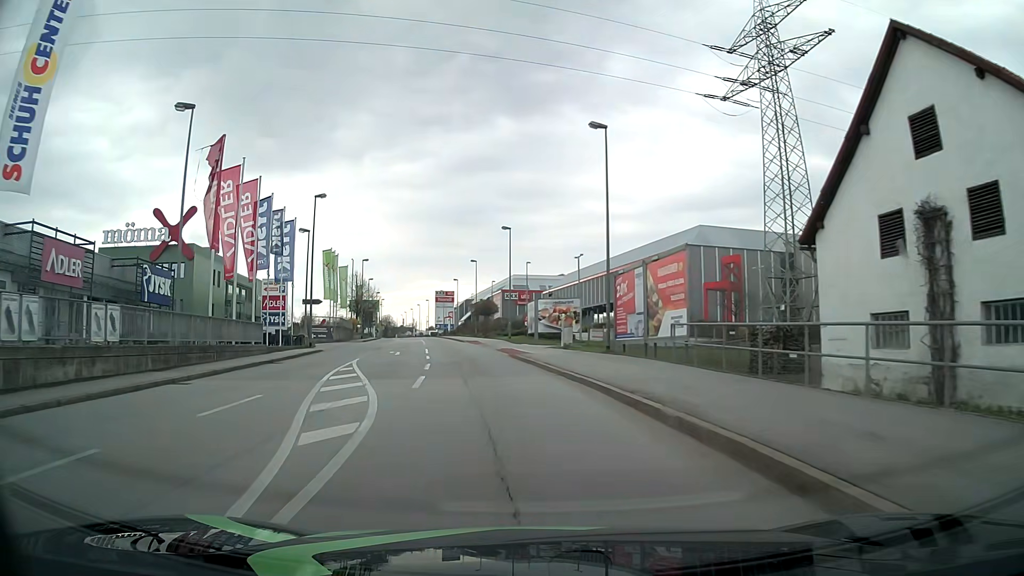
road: tertiary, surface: asphalt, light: Day
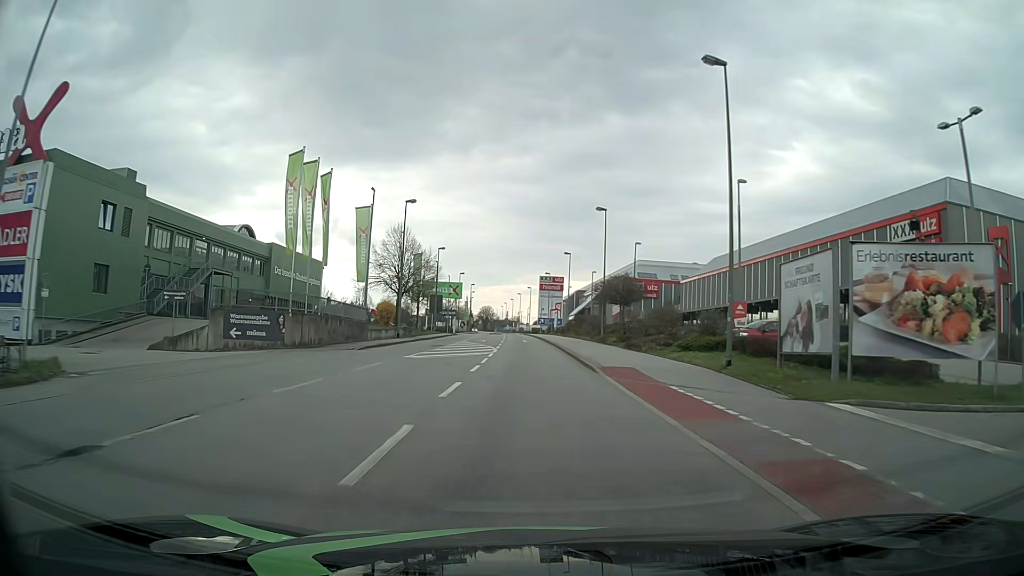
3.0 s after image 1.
(-4.5, +37.7) m; -9°
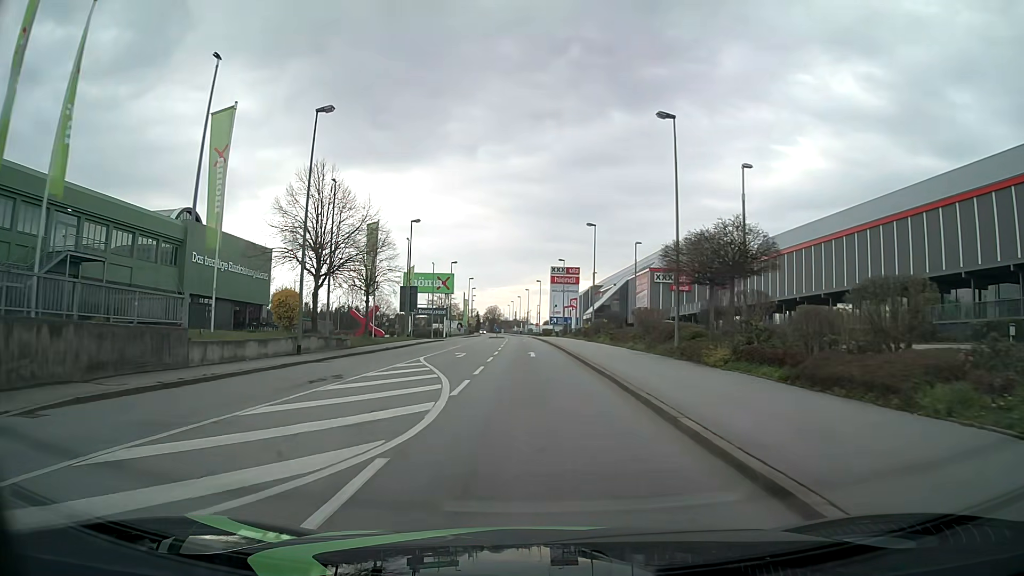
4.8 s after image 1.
(-0.2, +23.0) m; -1°
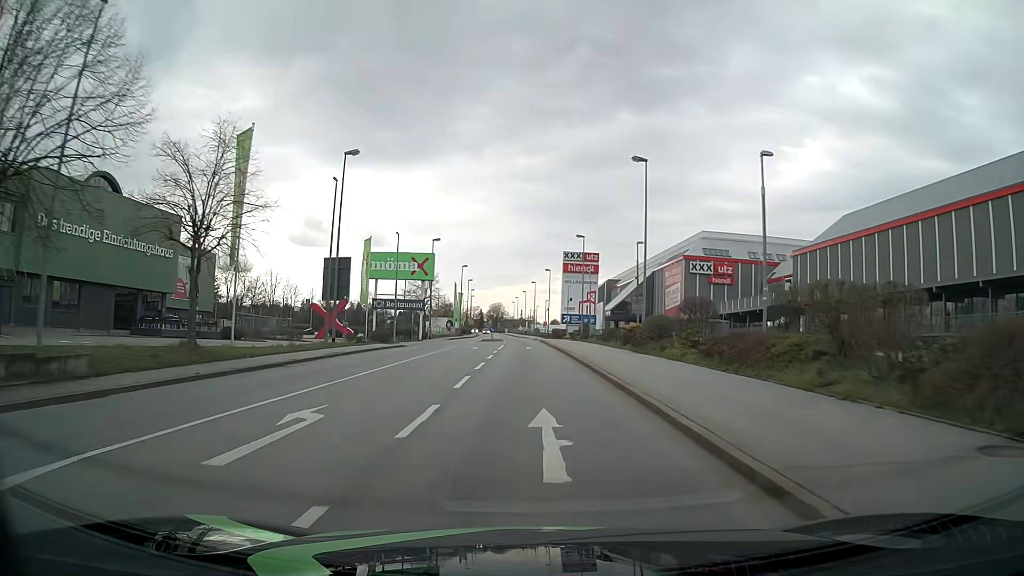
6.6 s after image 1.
(-0.1, +23.1) m; -1°
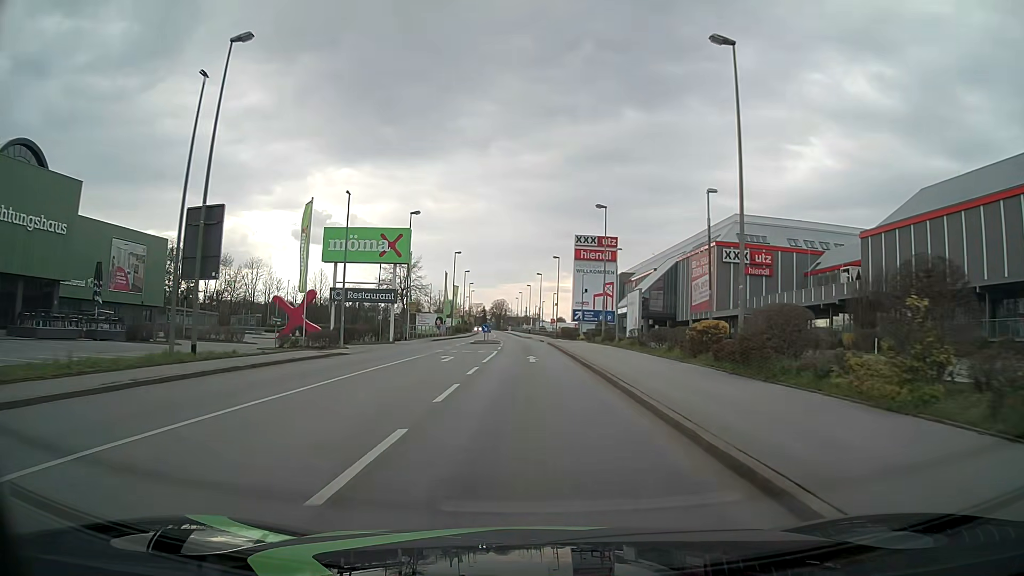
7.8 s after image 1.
(0.0, +15.3) m; 0°
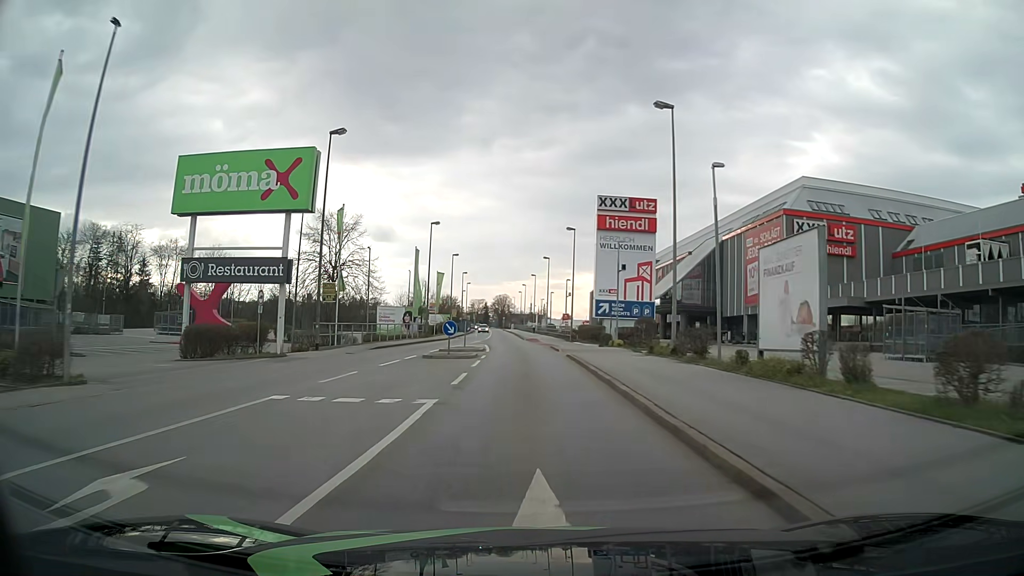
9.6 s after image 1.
(-0.2, +23.0) m; -1°
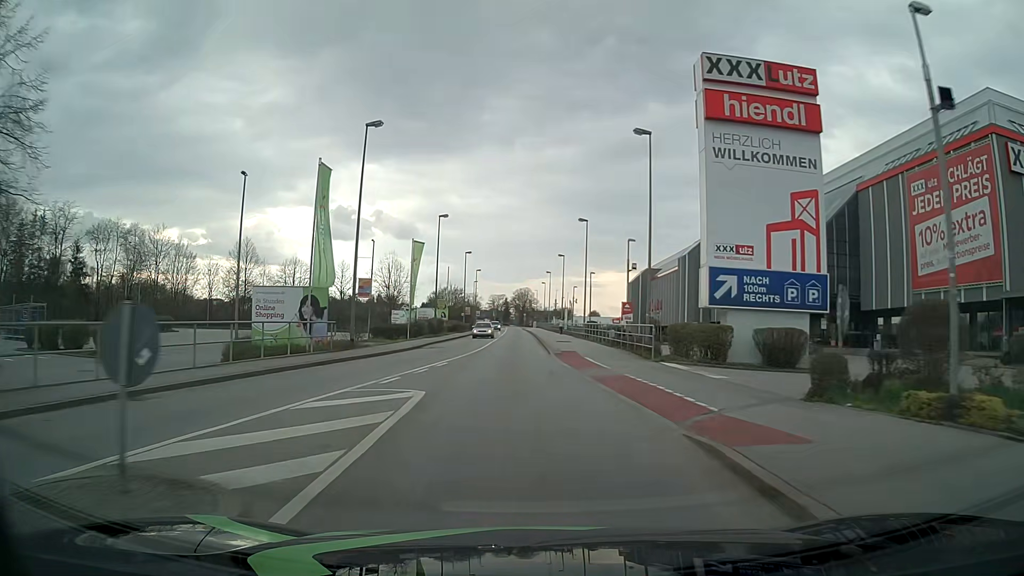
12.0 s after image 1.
(-0.4, +30.7) m; -2°
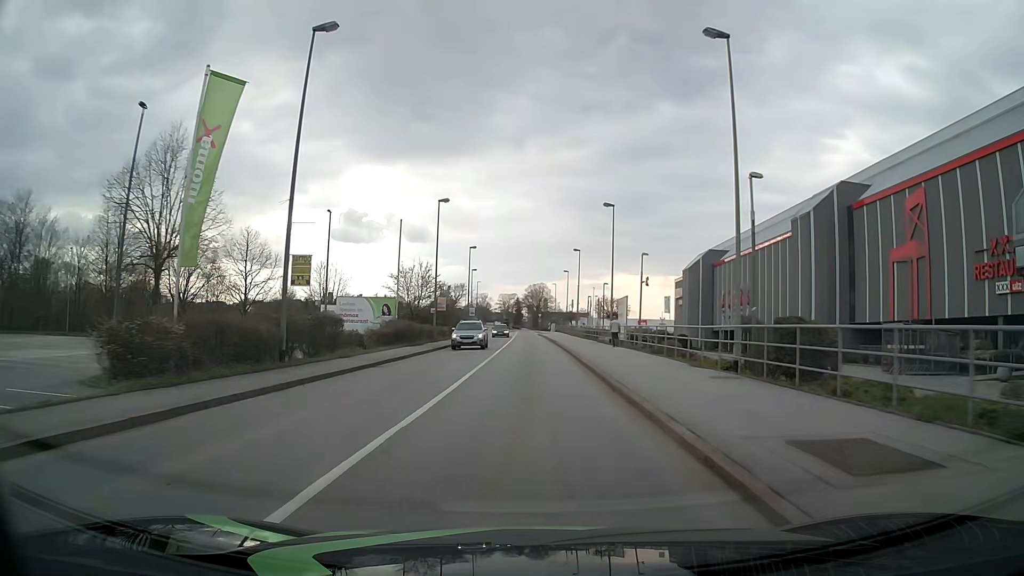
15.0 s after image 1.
(-1.0, +38.3) m; -1°
(0, +10) (0, +20) (0, +30) (0, +40) (0, +50) (0, +60) (-1, +70) (-1, +80) (-1, +90) (-1, +100) m
